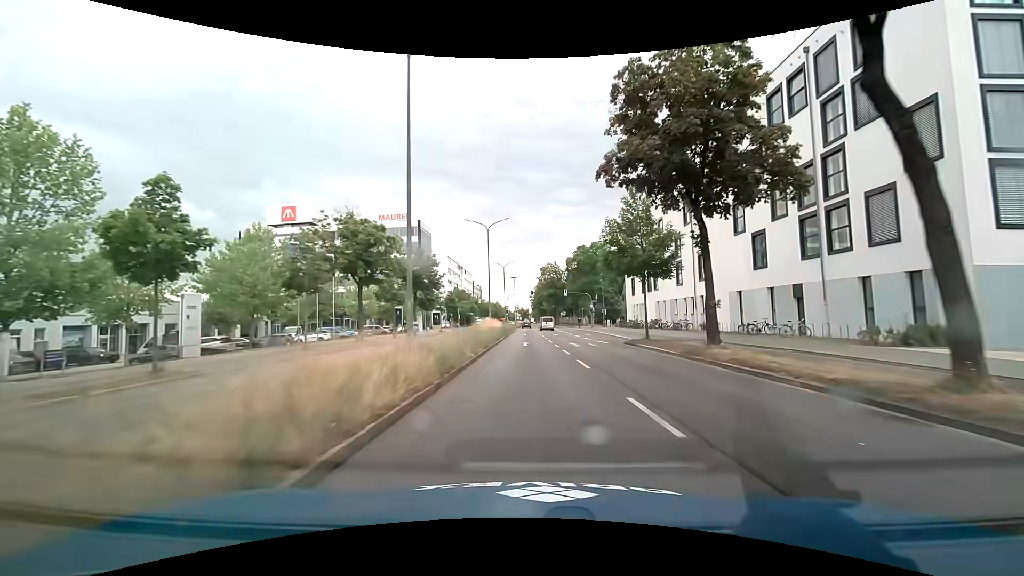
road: primary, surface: asphalt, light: Day
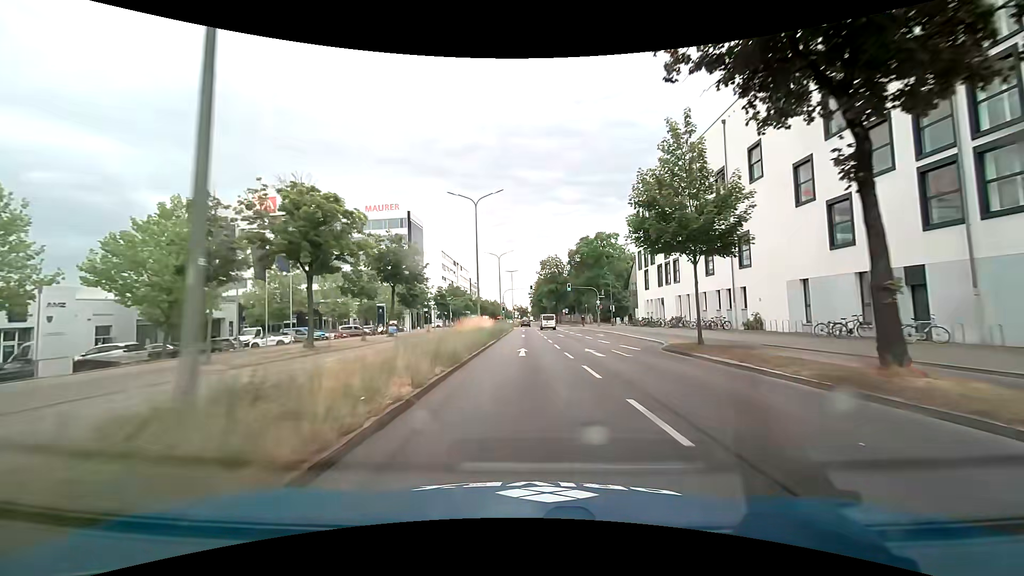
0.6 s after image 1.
(0.0, +9.2) m; 0°
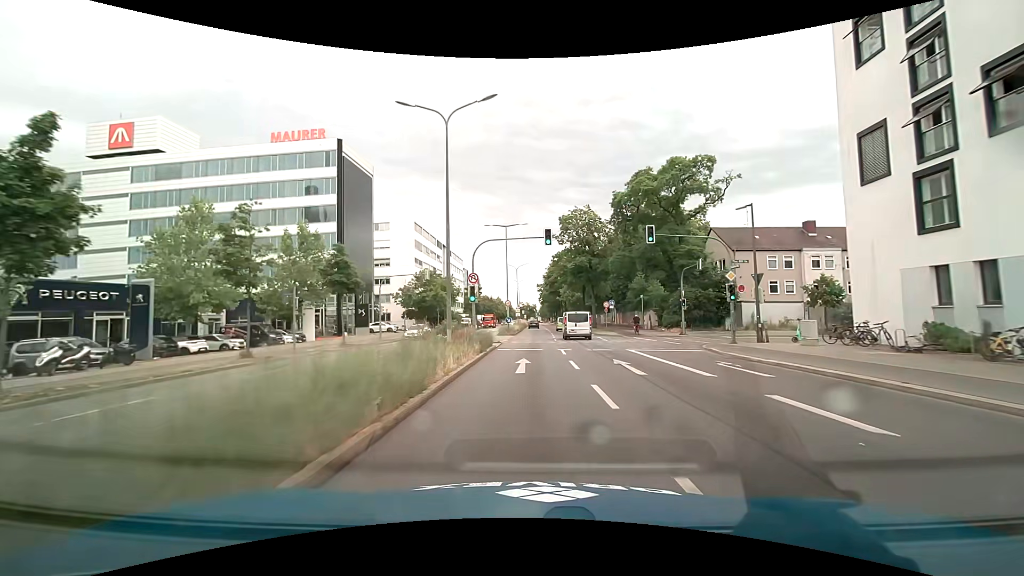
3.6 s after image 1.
(+0.2, +45.8) m; 0°
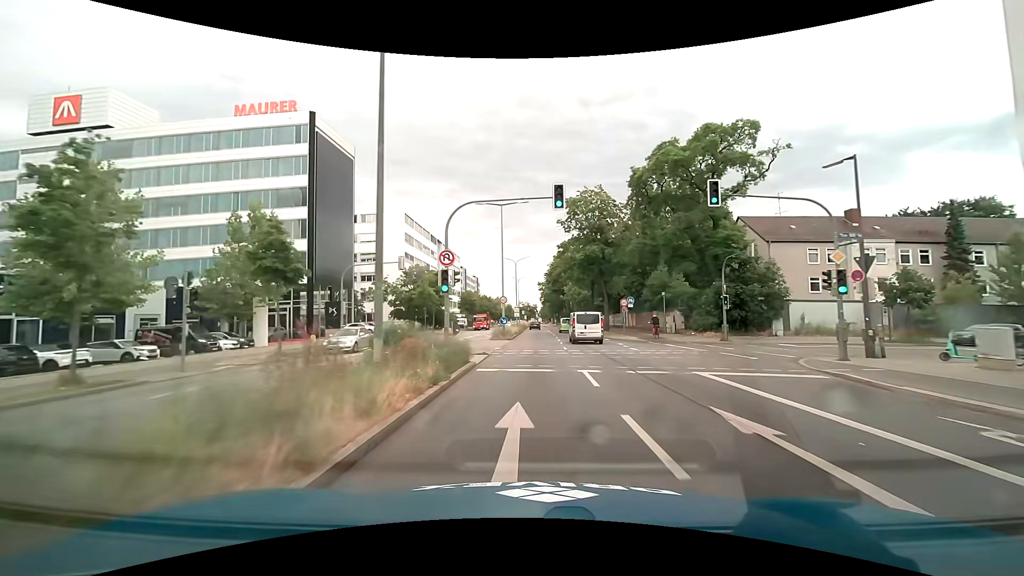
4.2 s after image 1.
(0.0, +9.1) m; 0°
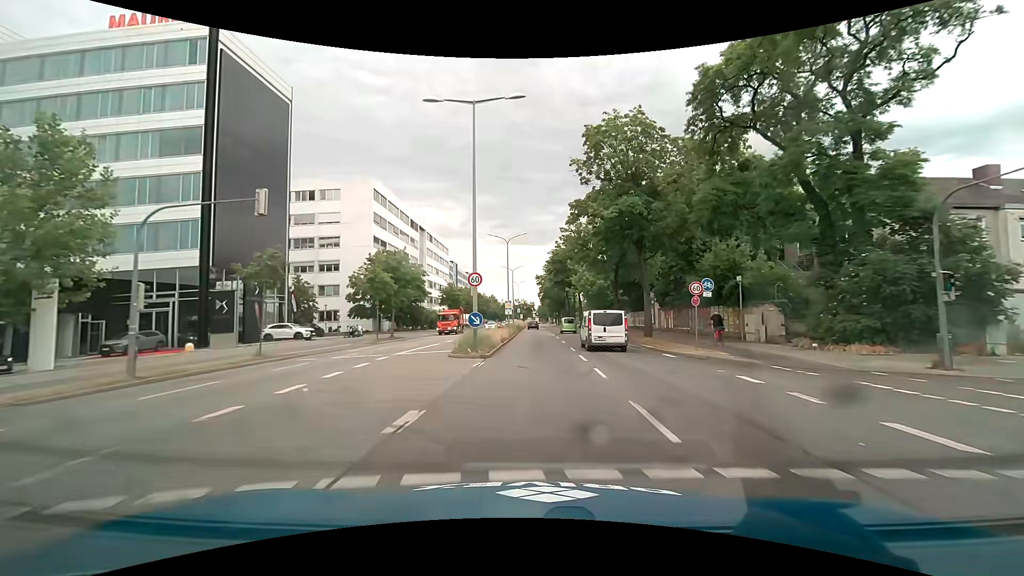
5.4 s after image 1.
(+0.1, +18.3) m; +1°
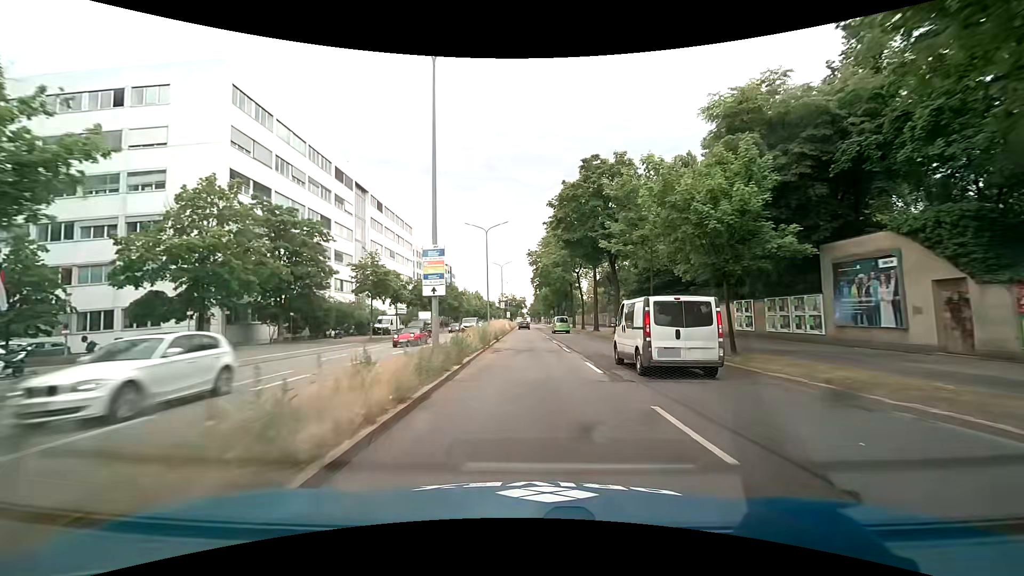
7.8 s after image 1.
(+0.3, +36.6) m; +1°
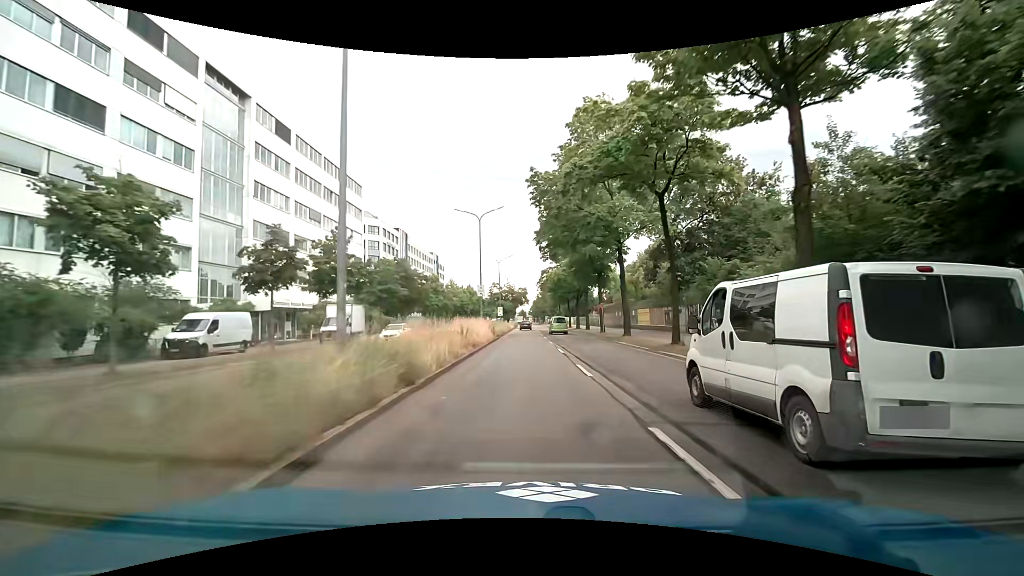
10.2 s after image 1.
(-0.2, +36.6) m; -1°
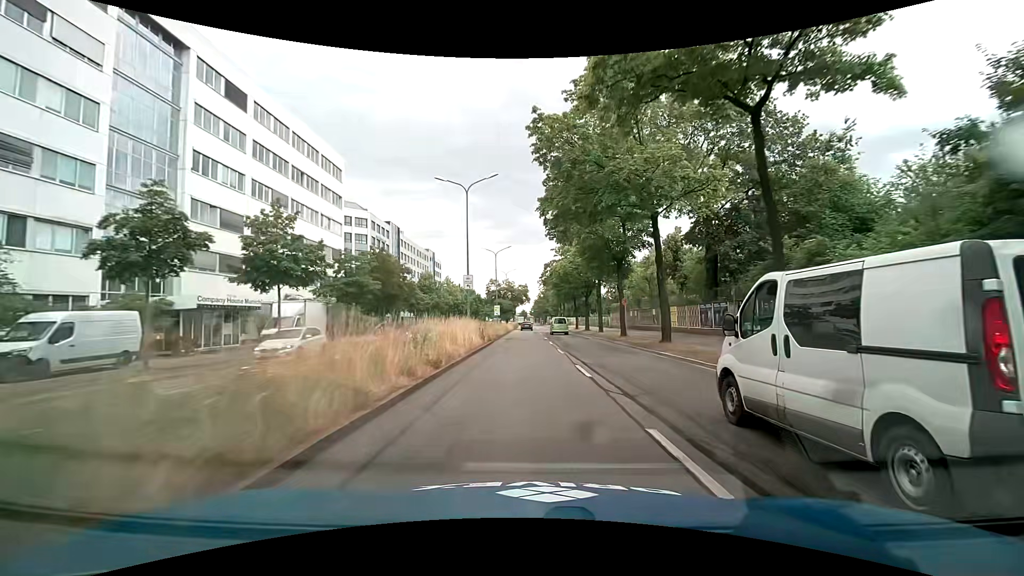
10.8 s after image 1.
(0.0, +9.1) m; 0°
(0, +10) (0, +20) (0, +30) (0, +40) (0, +50) (0, +60) (-1, +70) (-1, +80) (-1, +90) (-1, +100) m
